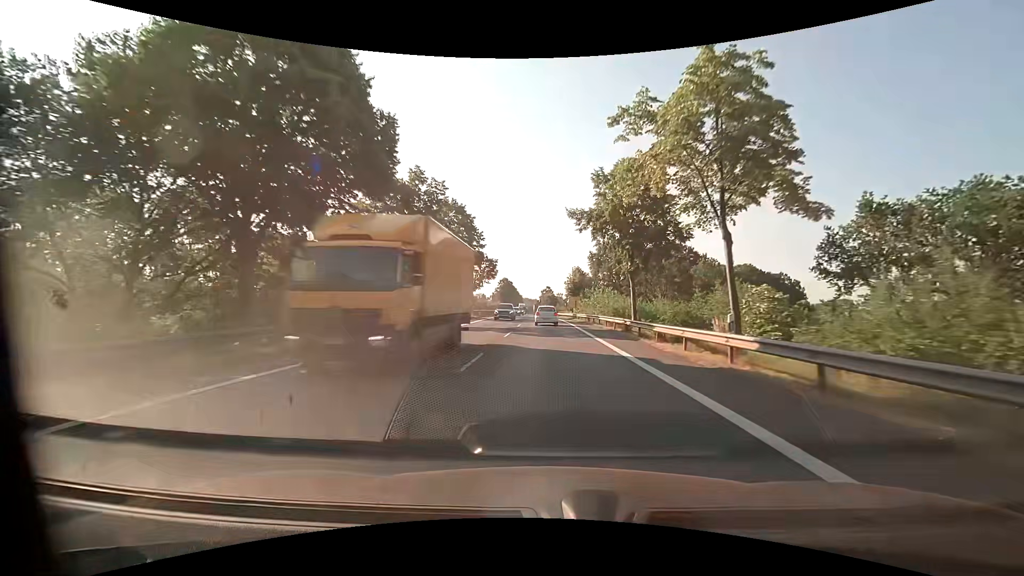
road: primary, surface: asphalt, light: Day
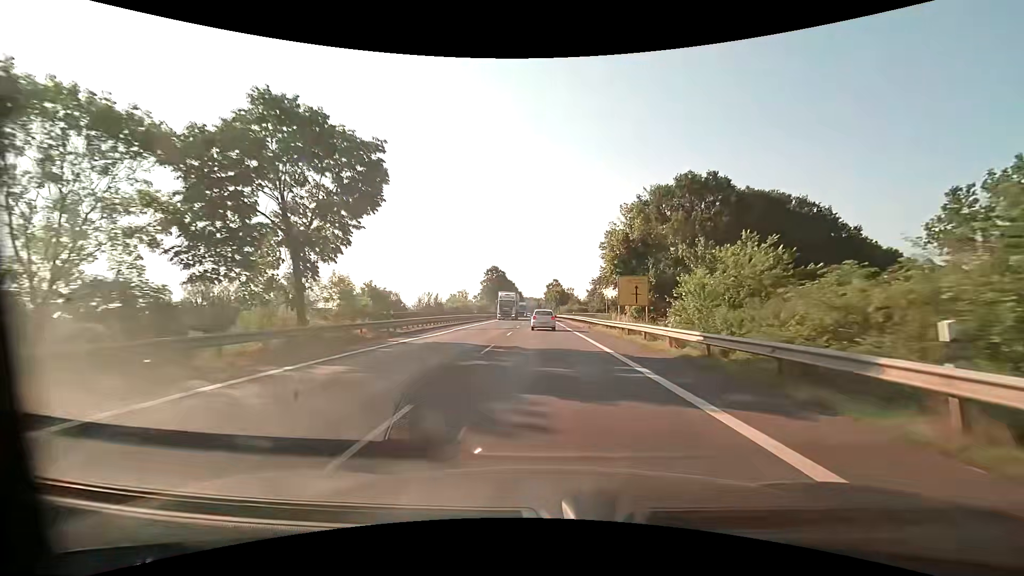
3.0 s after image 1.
(+0.1, +55.2) m; 0°
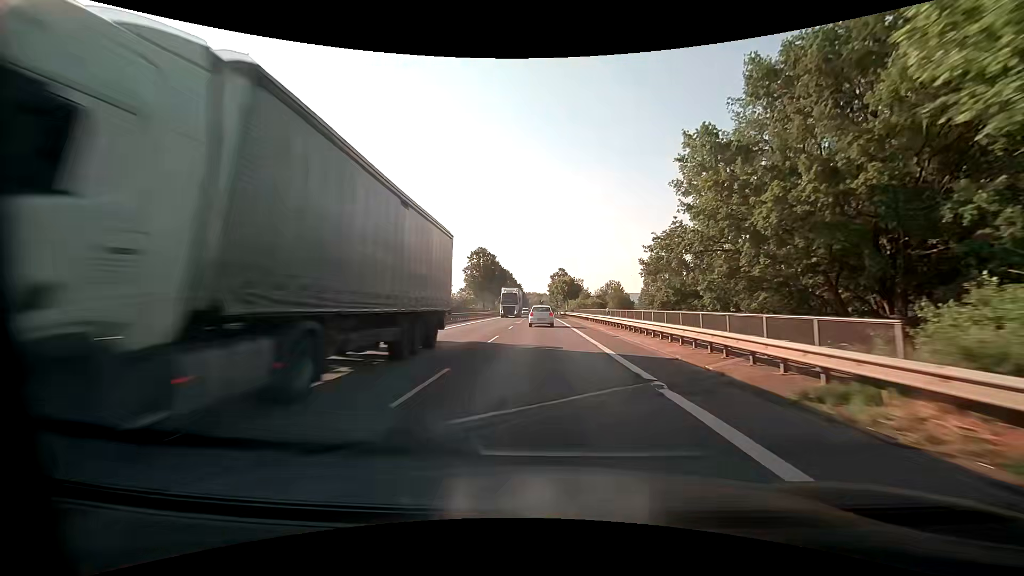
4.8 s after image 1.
(-0.3, +32.4) m; -1°
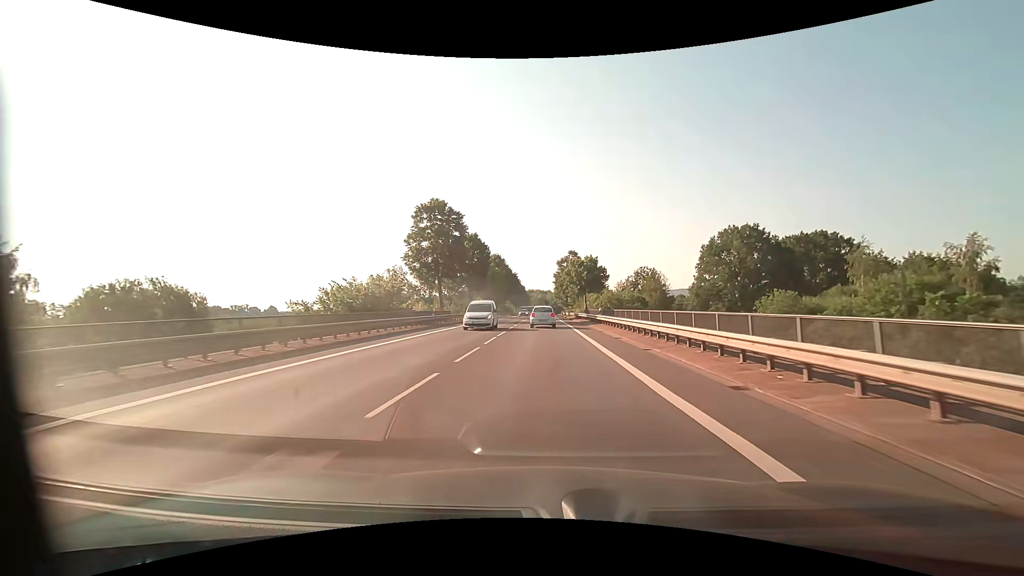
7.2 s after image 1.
(-0.3, +42.5) m; -1°
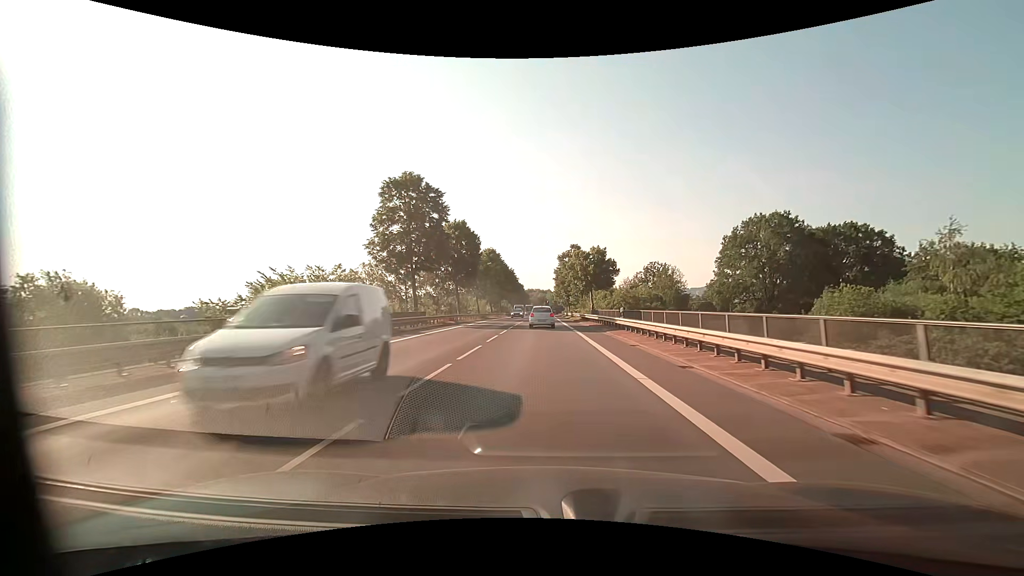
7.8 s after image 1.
(+0.1, +10.6) m; 0°
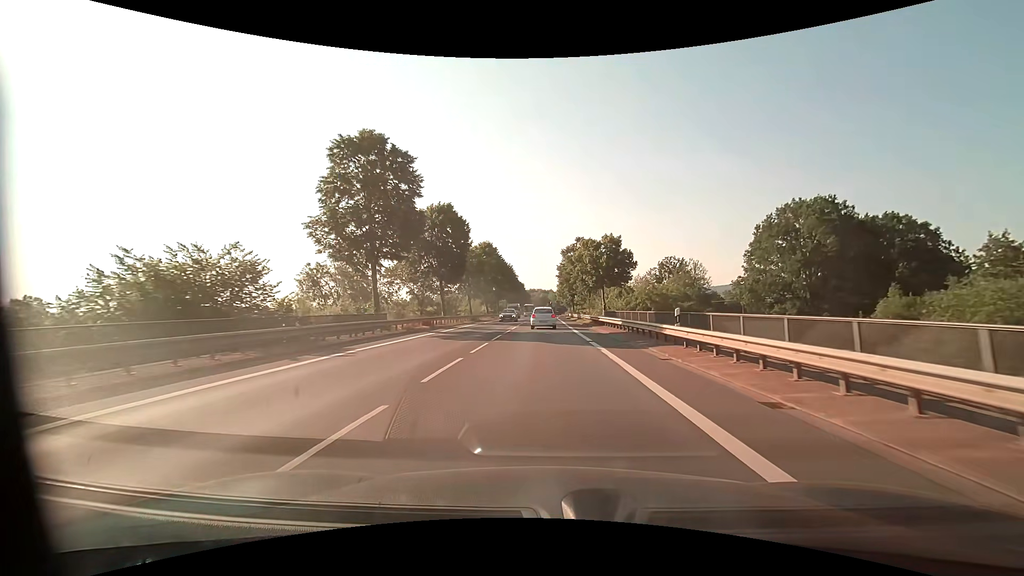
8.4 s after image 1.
(0.0, +10.6) m; 0°
